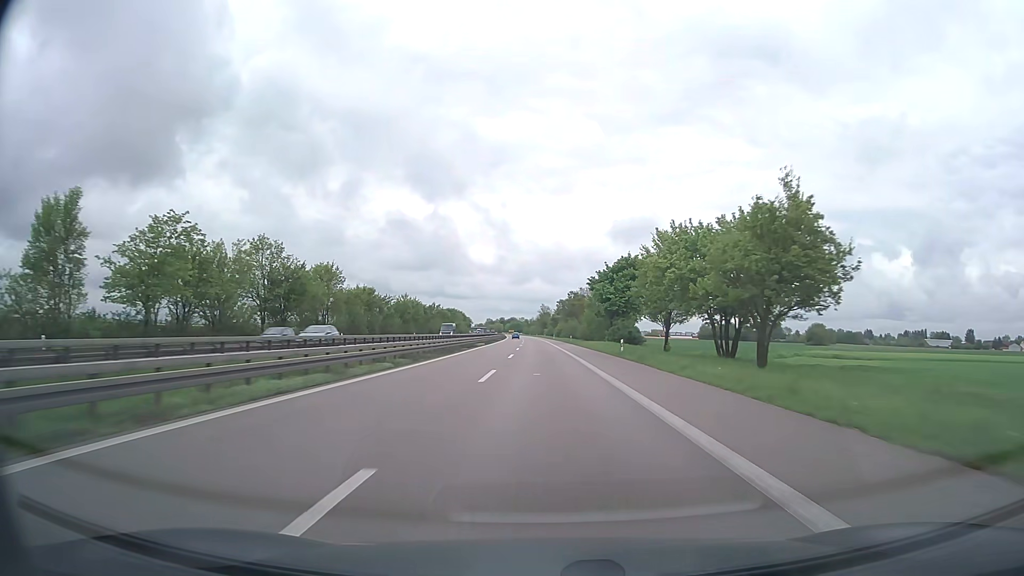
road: trunk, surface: asphalt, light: Day
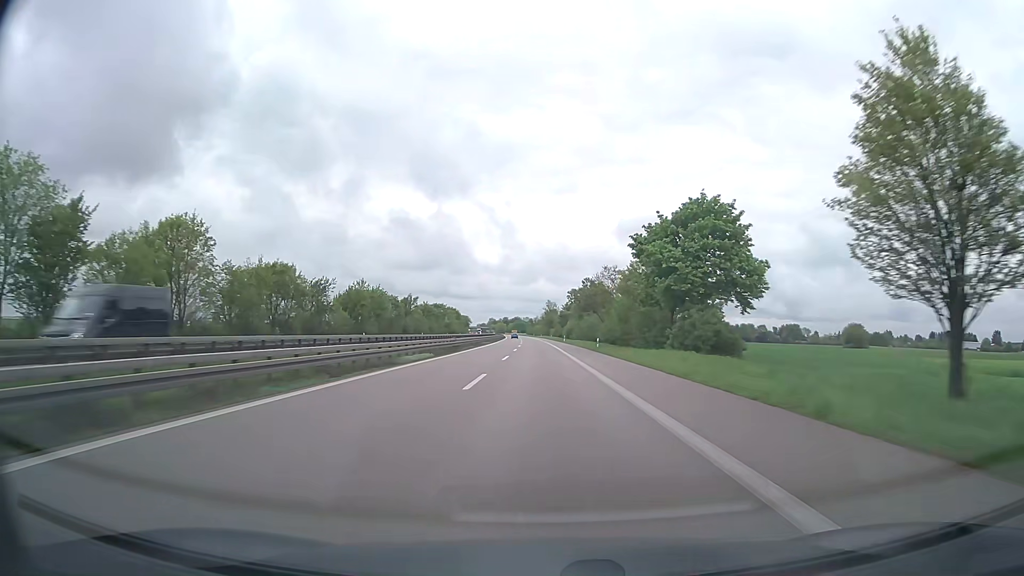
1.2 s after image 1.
(-0.2, +38.7) m; 0°
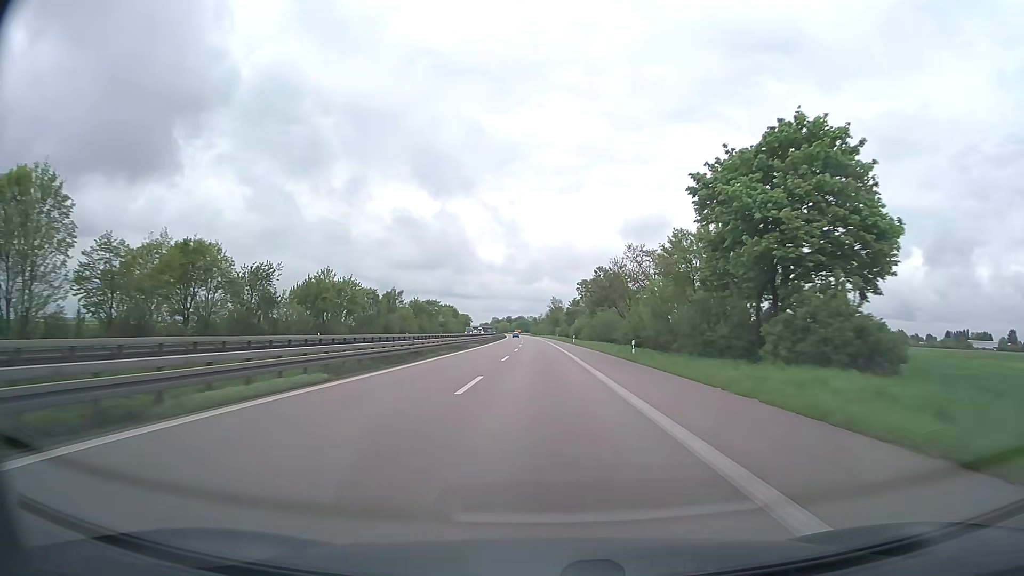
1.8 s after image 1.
(-0.1, +19.3) m; 0°
(0, +10) (0, +20) (0, +30) (0, +40) (0, +50) (0, +60) (-1, +70) (-1, +80) (-1, +90) (-1, +100) m
